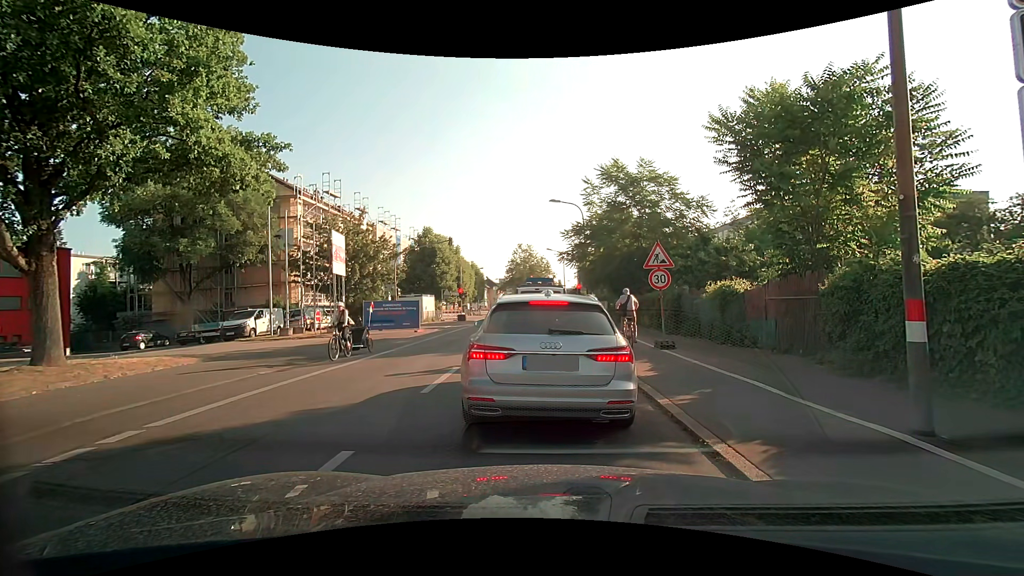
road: secondary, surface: asphalt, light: Day
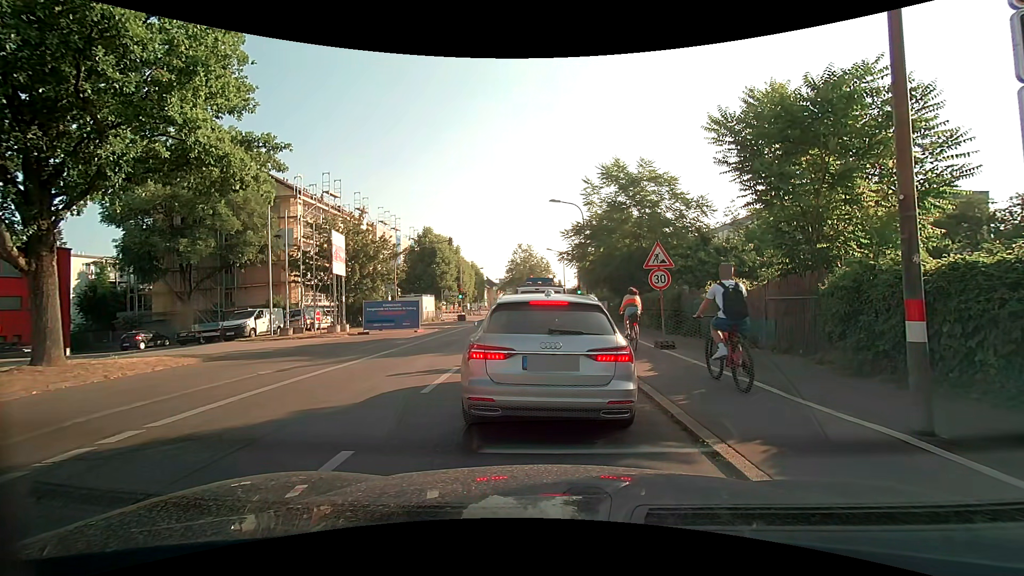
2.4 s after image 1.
(0.0, 0.0) m; 0°
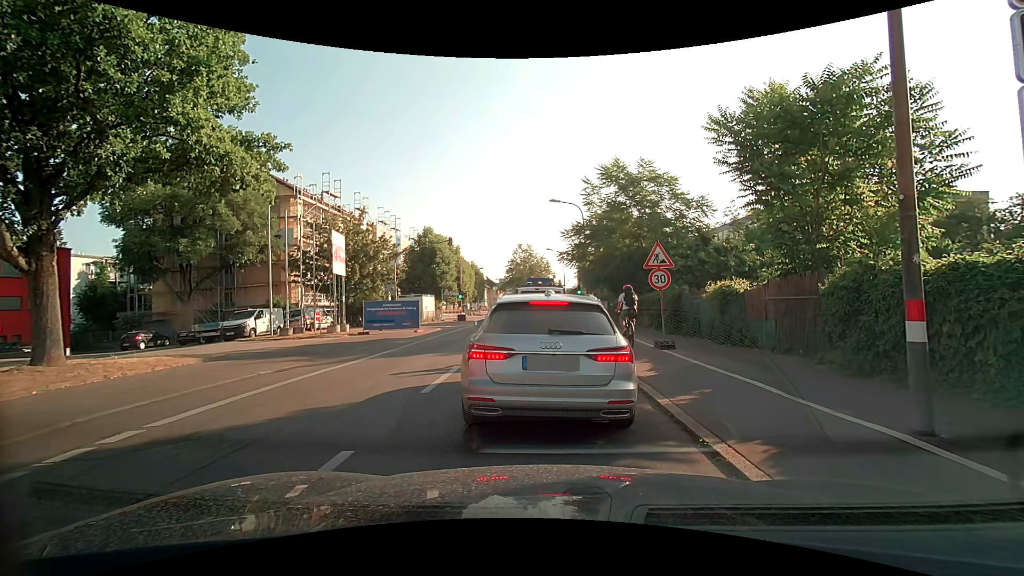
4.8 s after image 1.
(0.0, 0.0) m; 0°
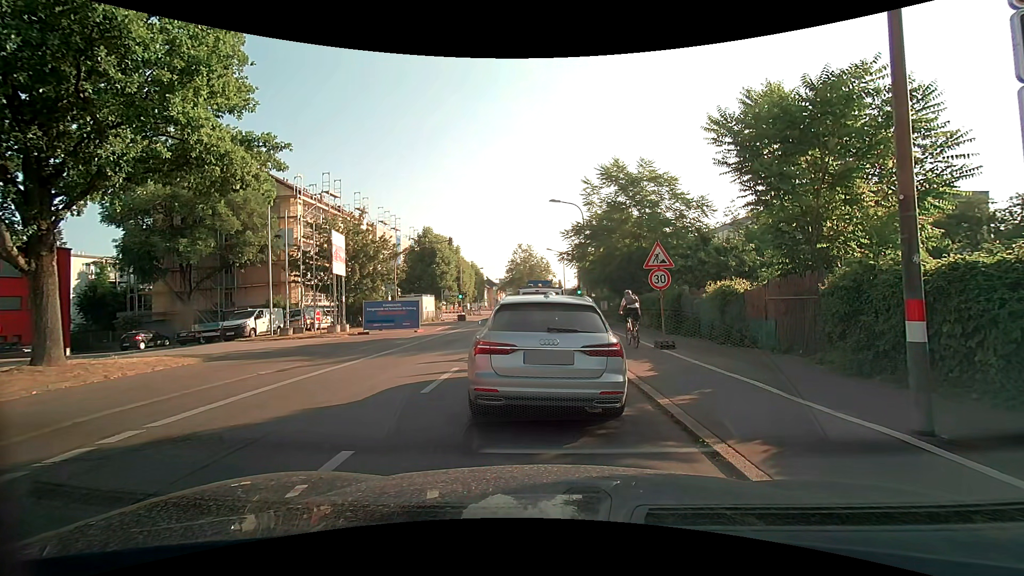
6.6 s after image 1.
(0.0, 0.0) m; 0°
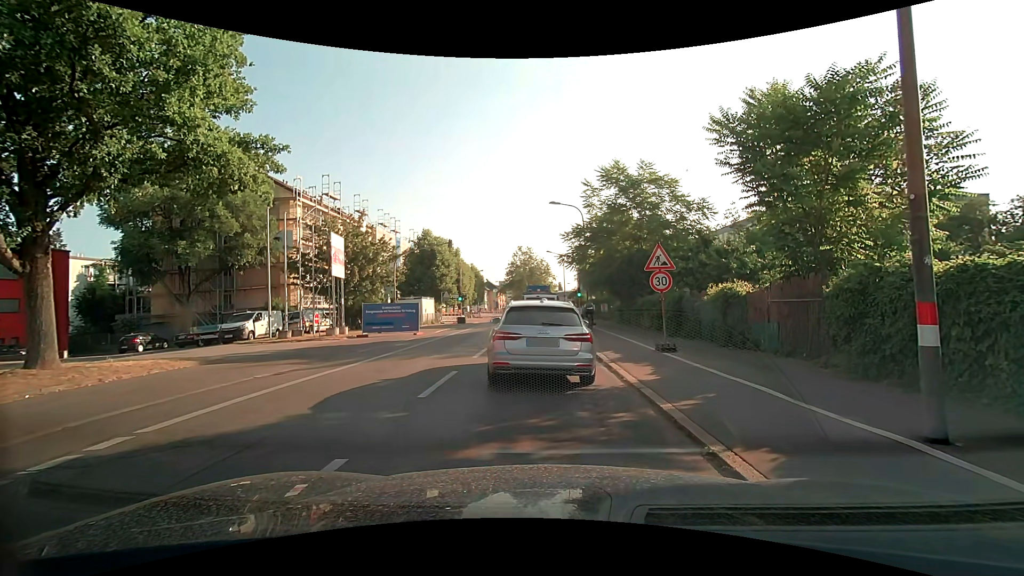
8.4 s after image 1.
(0.0, +0.1) m; 0°
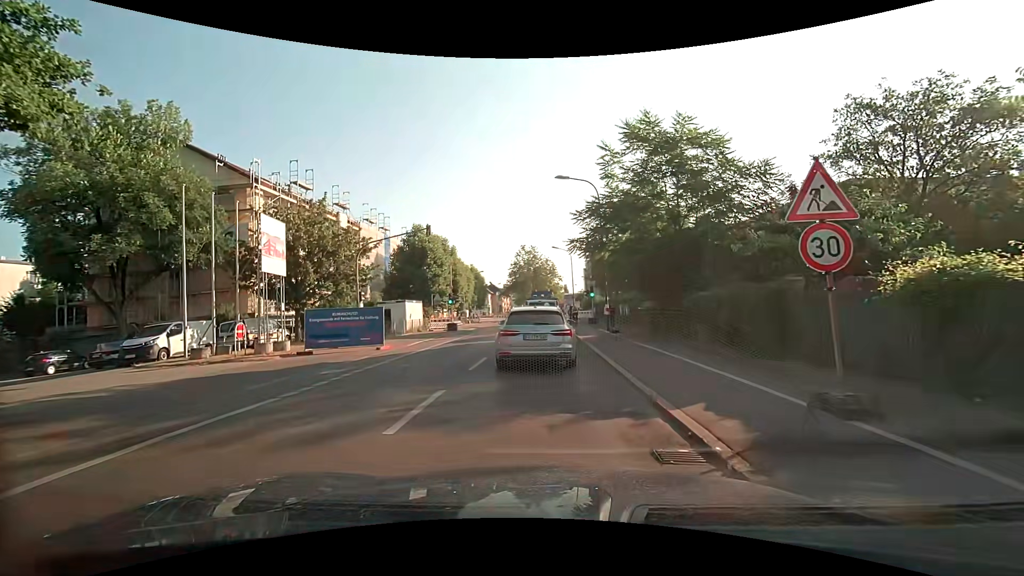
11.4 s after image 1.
(+0.2, +8.4) m; 0°
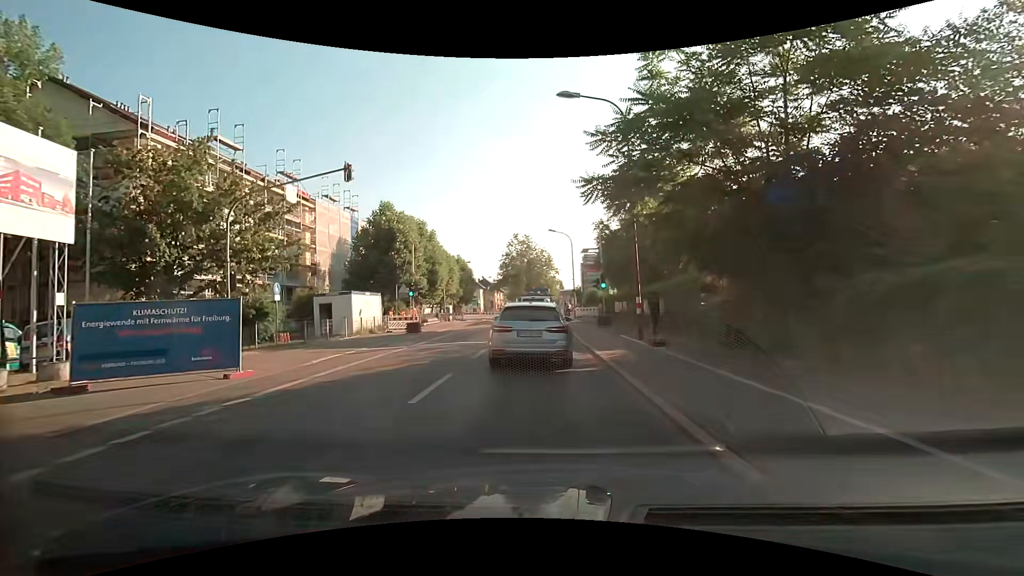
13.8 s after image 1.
(+0.2, +10.7) m; +1°
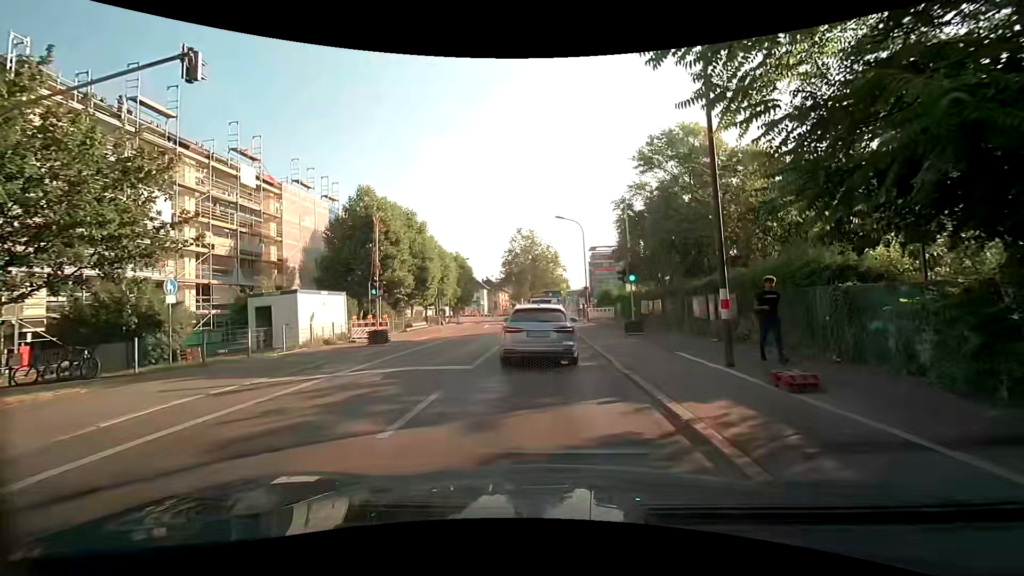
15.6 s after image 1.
(0.0, +7.7) m; 0°
(0, +10) (0, +20) (0, +30) (0, +40) (0, +50) (+1, +60) (+3, +70) (+5, +79) (+6, +89) (+7, +99) m
